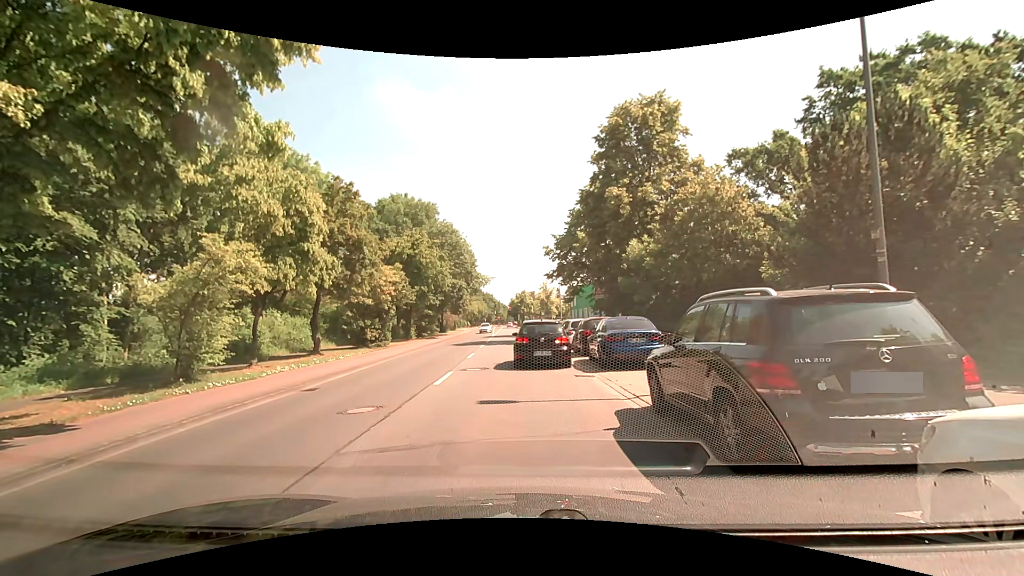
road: tertiary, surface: asphalt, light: Day
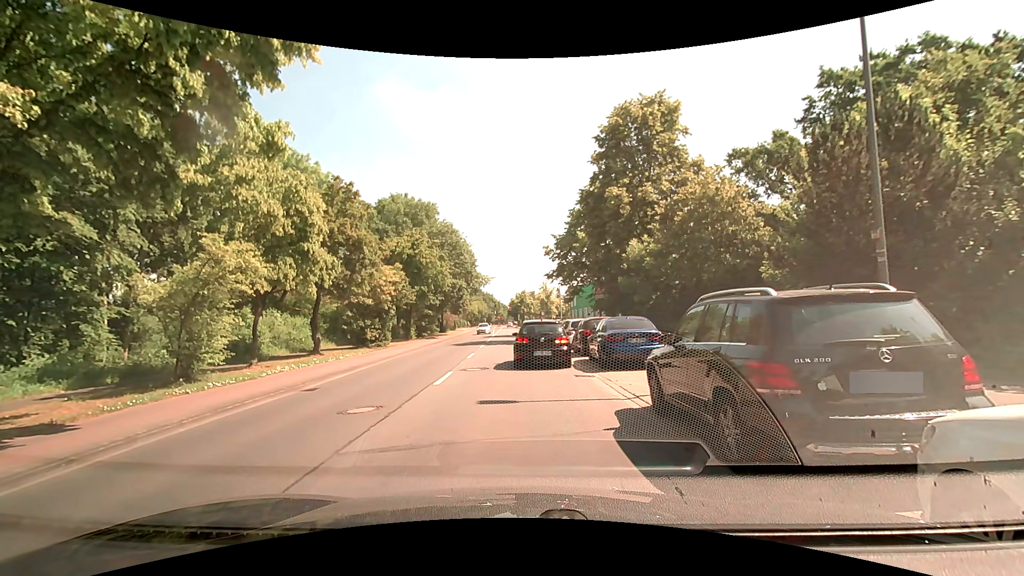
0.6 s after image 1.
(0.0, 0.0) m; 0°
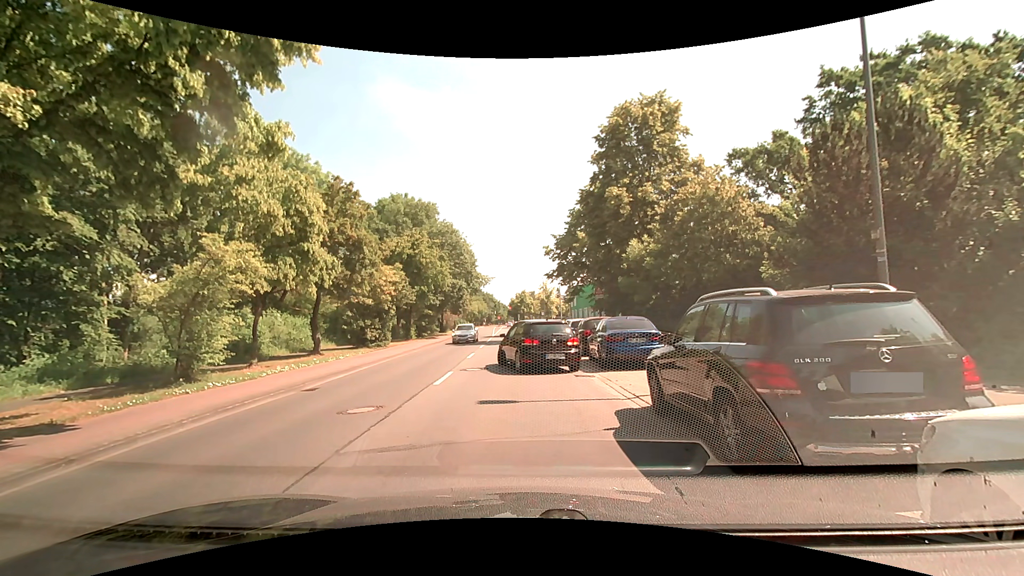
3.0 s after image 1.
(0.0, 0.0) m; 0°
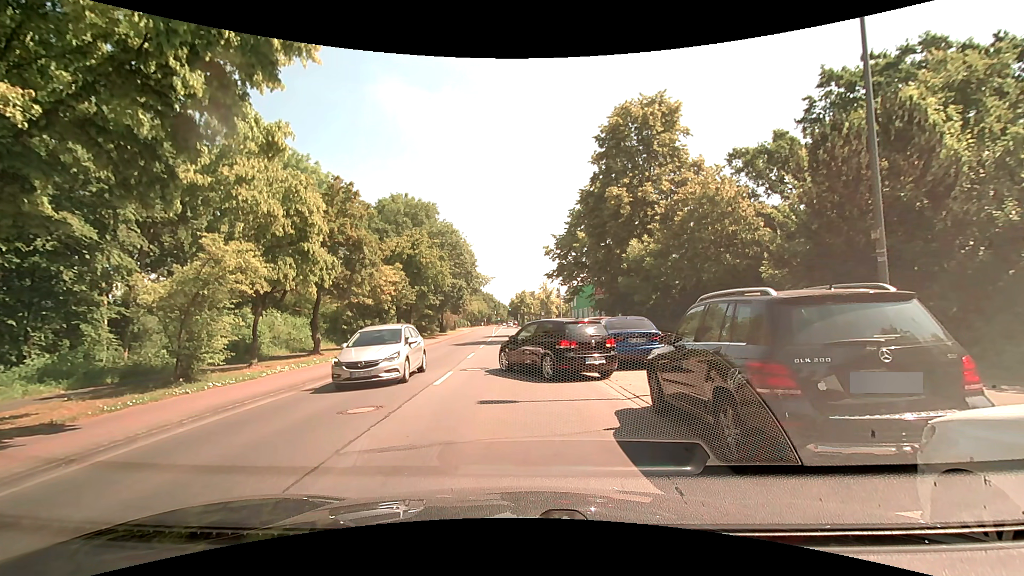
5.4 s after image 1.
(0.0, 0.0) m; 0°
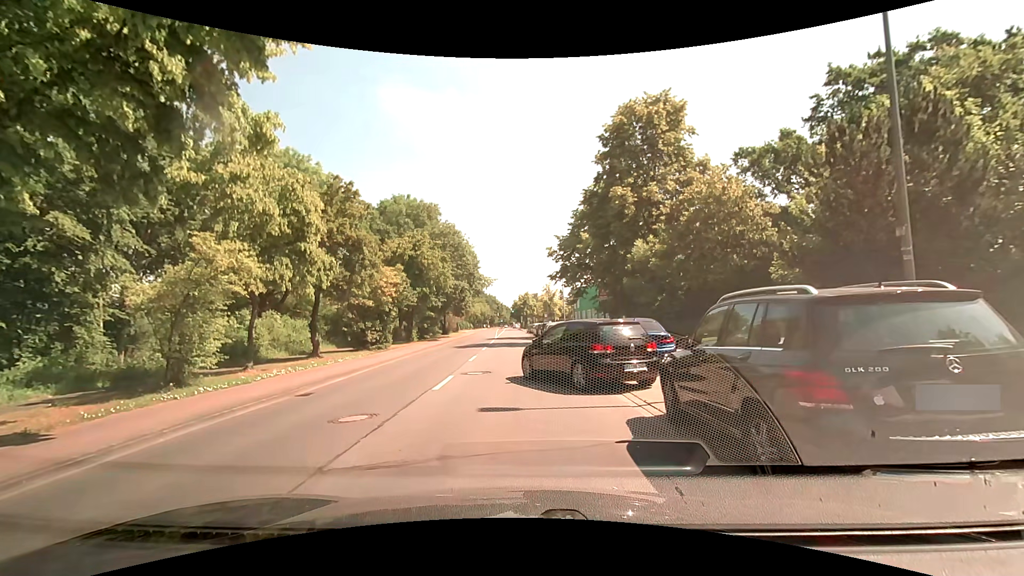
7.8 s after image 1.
(0.0, +0.5) m; 0°
(-2, +10) (-3, +20) (-3, +30) (-3, +40) (-4, +50) (-5, +60) (-5, +70) (-6, +80) (-7, +90) (-8, +100) m
